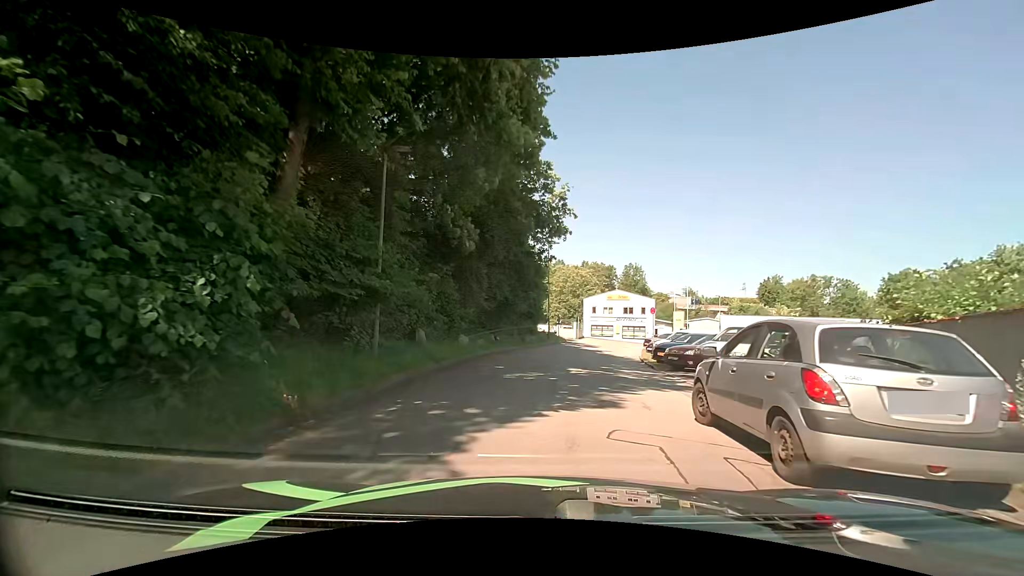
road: residential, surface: asphalt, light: Day
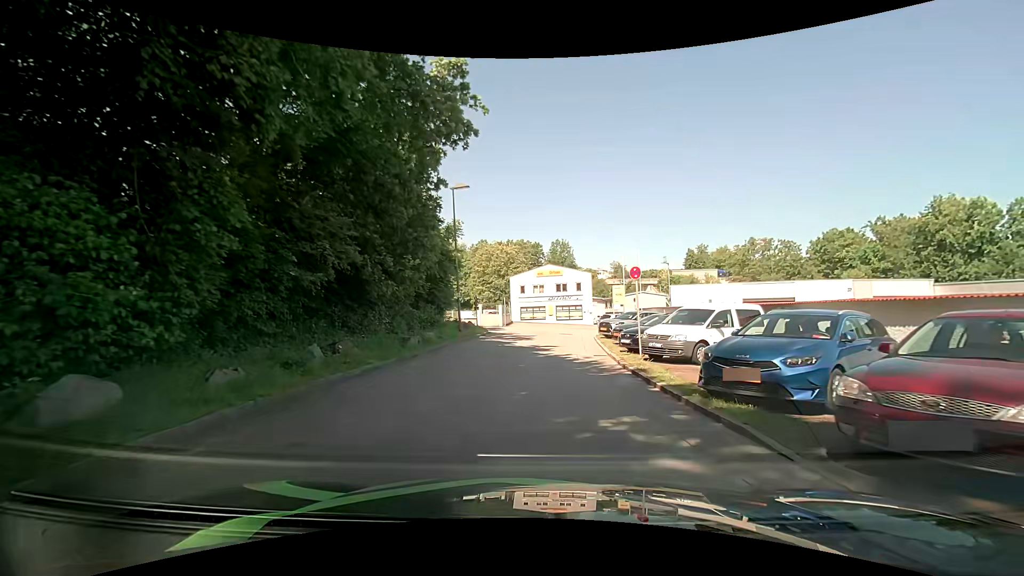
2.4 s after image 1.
(+1.2, +14.1) m; +10°
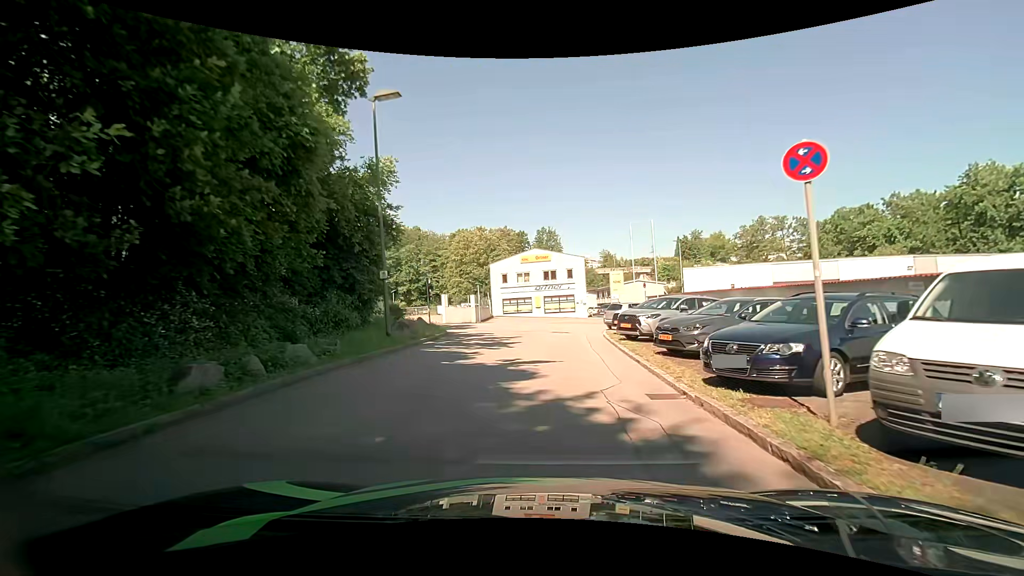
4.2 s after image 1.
(-0.1, +10.8) m; -1°
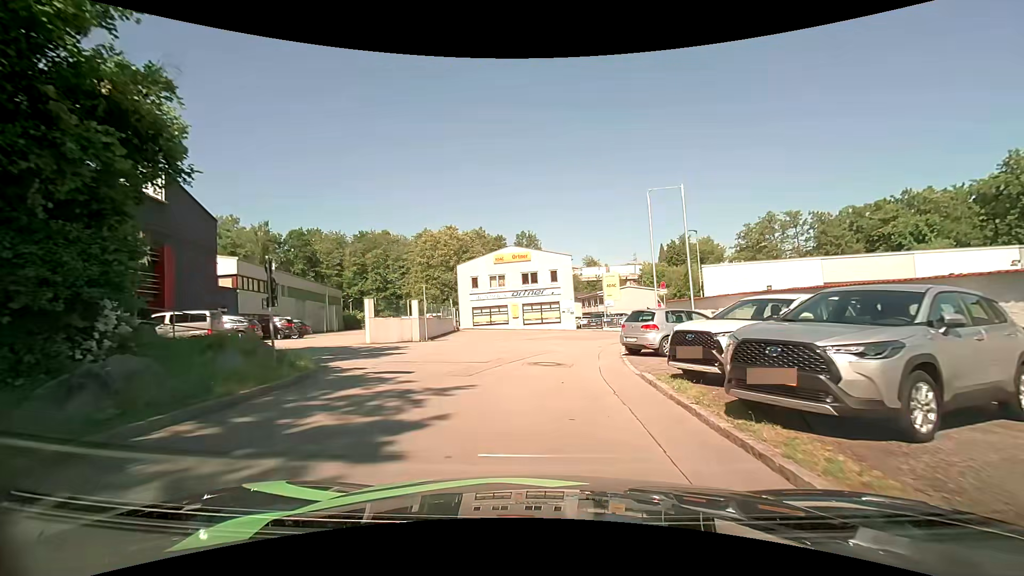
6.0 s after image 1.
(+0.4, +11.8) m; +3°
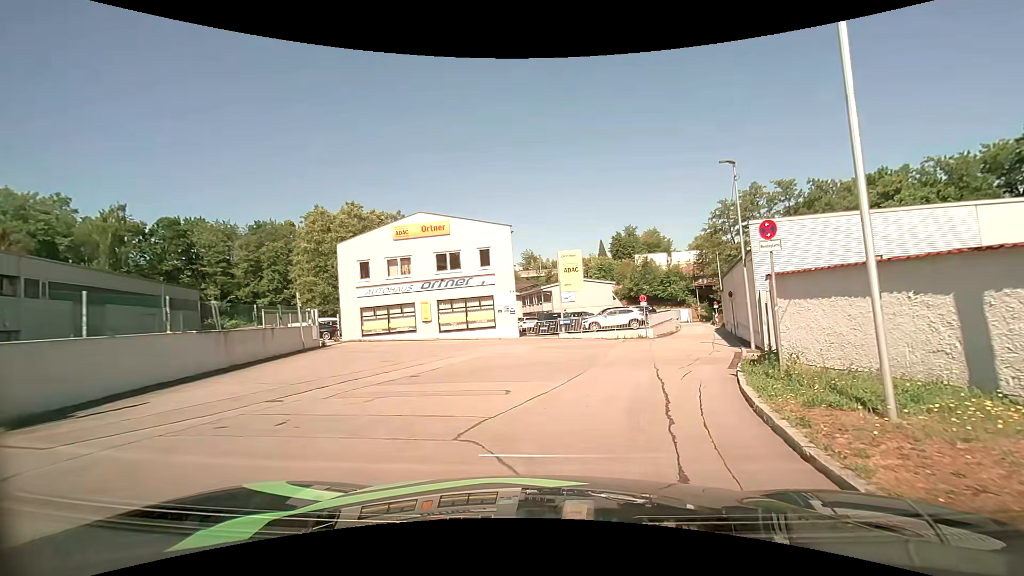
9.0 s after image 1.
(+0.7, +17.8) m; +7°
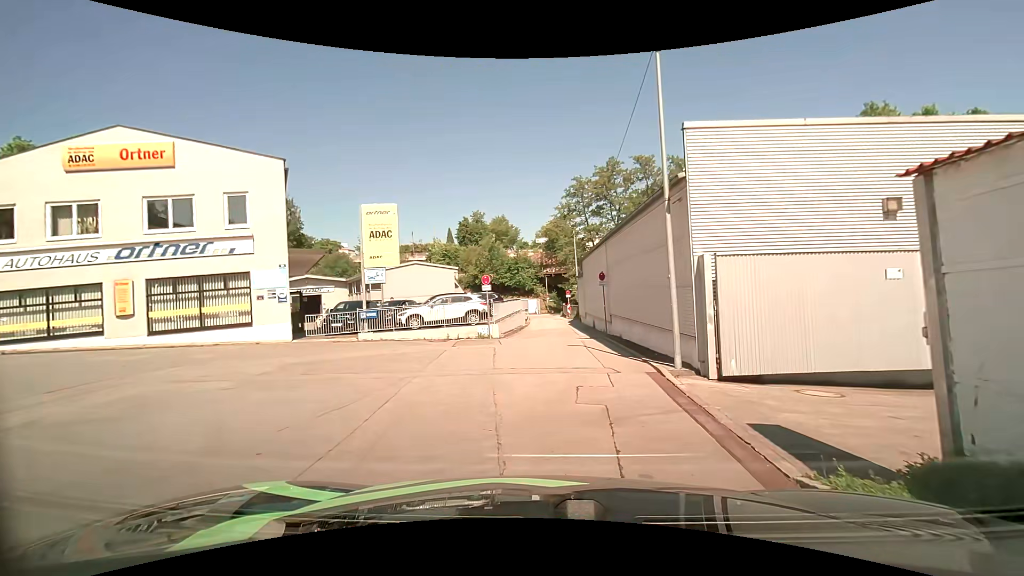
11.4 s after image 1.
(+1.9, +11.2) m; +17°
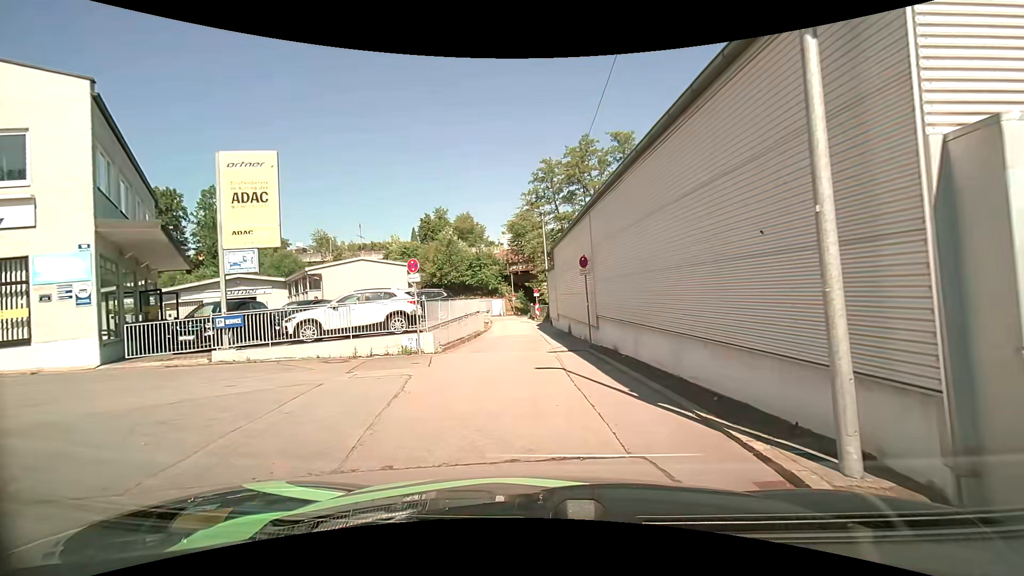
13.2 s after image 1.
(+0.4, +7.2) m; +4°
